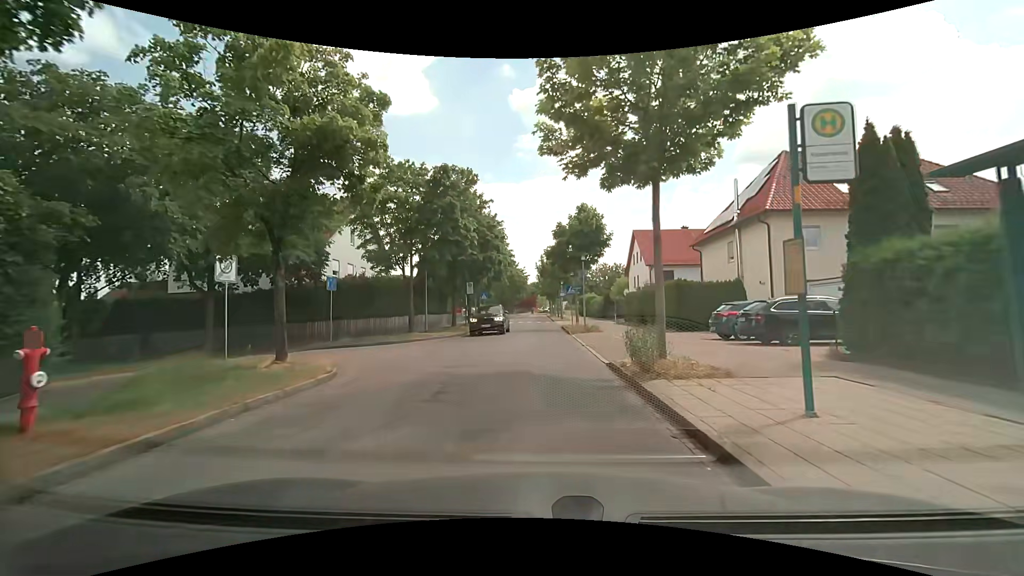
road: residential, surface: asphalt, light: Day
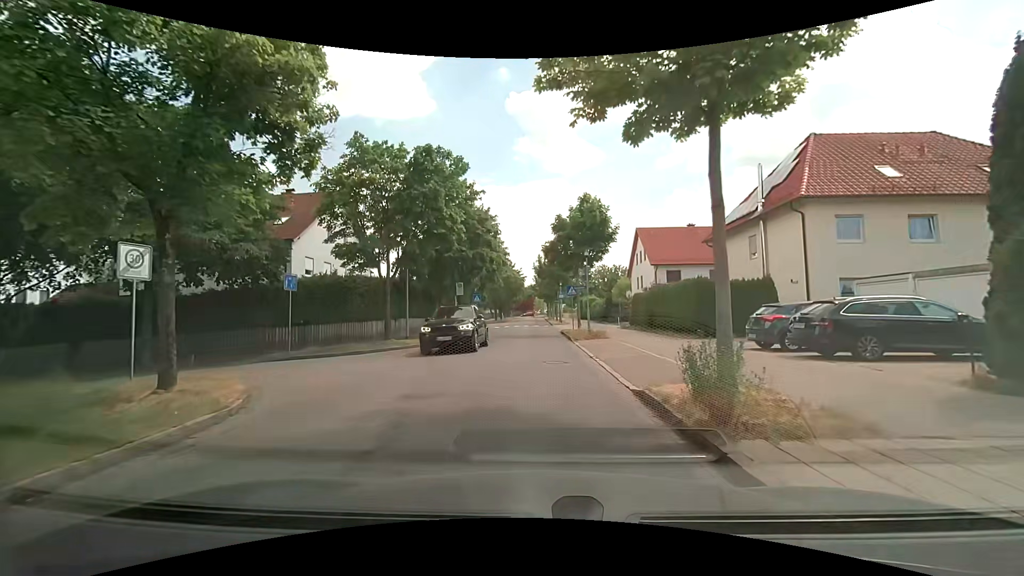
(0.0, +3.7) m; +1°
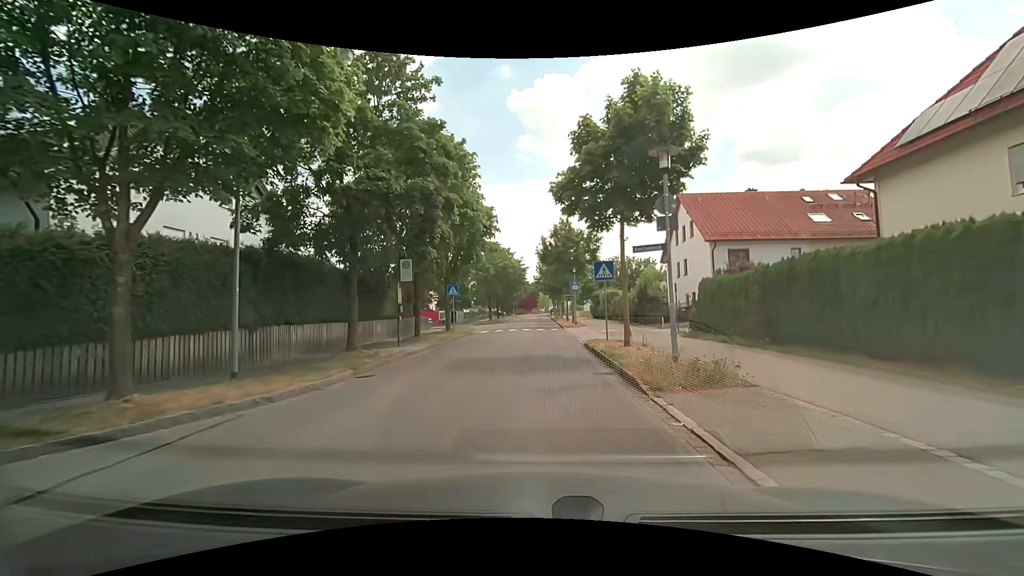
(-0.3, +15.2) m; -2°
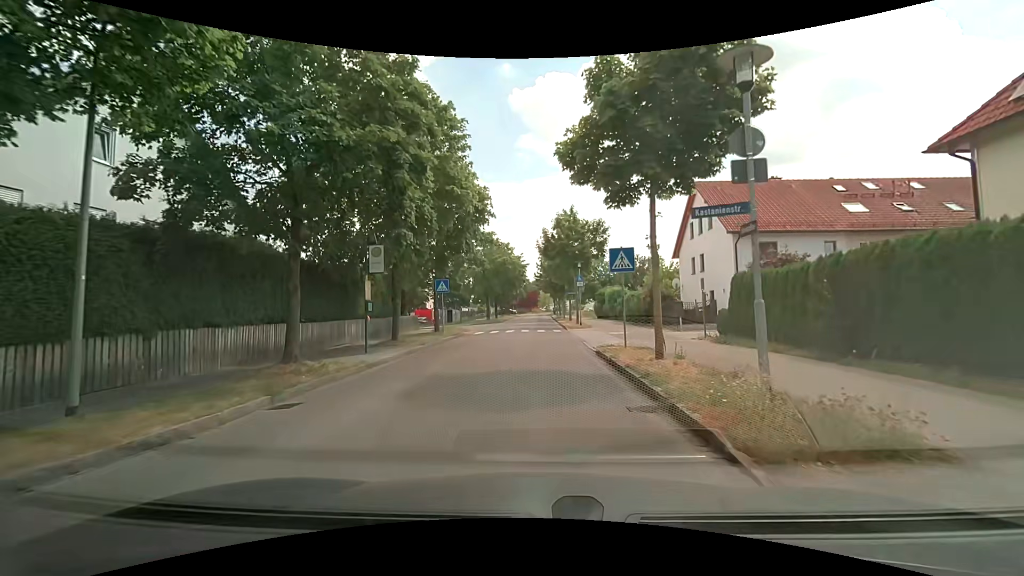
(0.0, +3.9) m; 0°
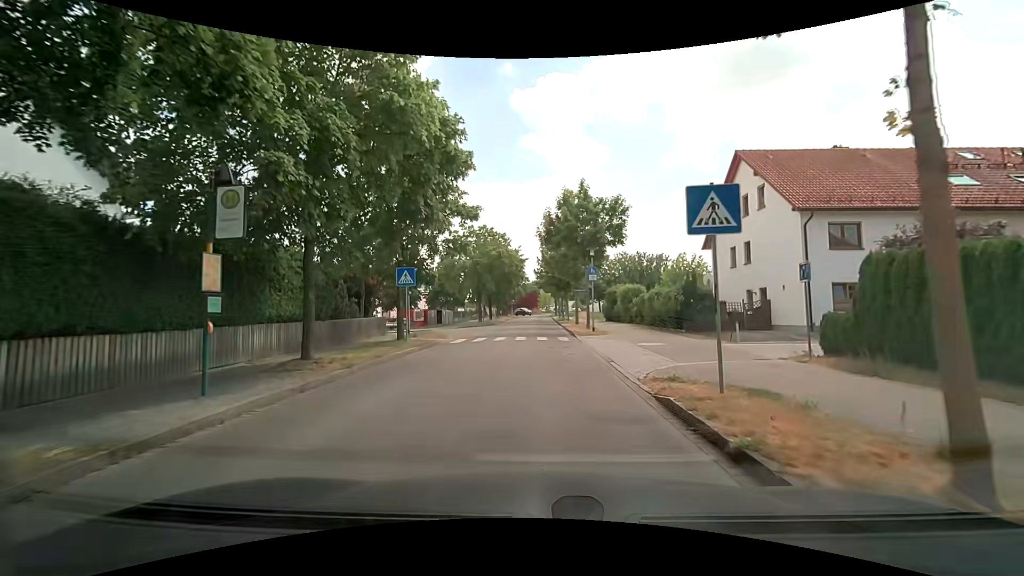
(0.0, +7.9) m; 0°
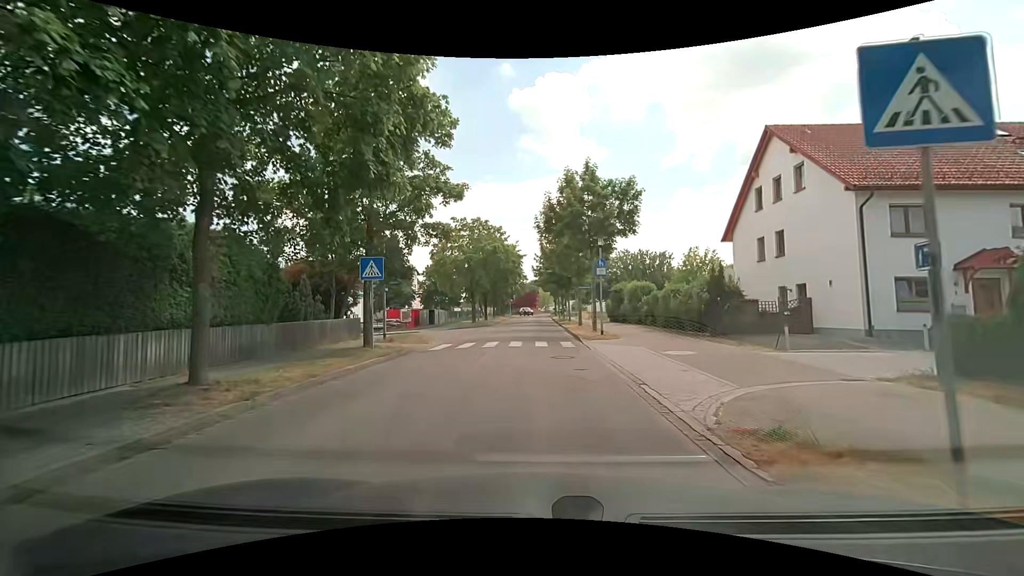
(0.0, +4.1) m; 0°
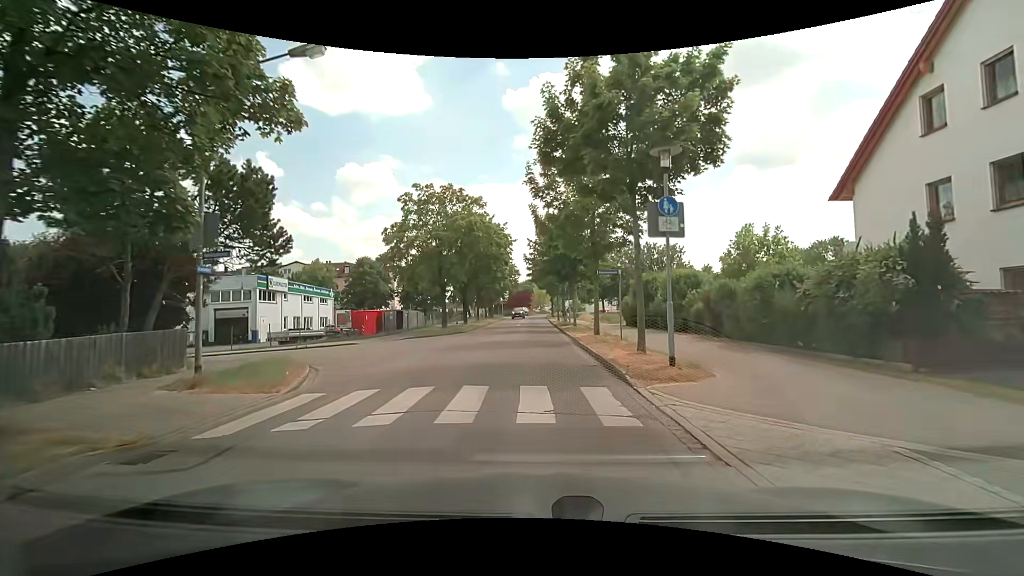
(+0.1, +12.4) m; 0°
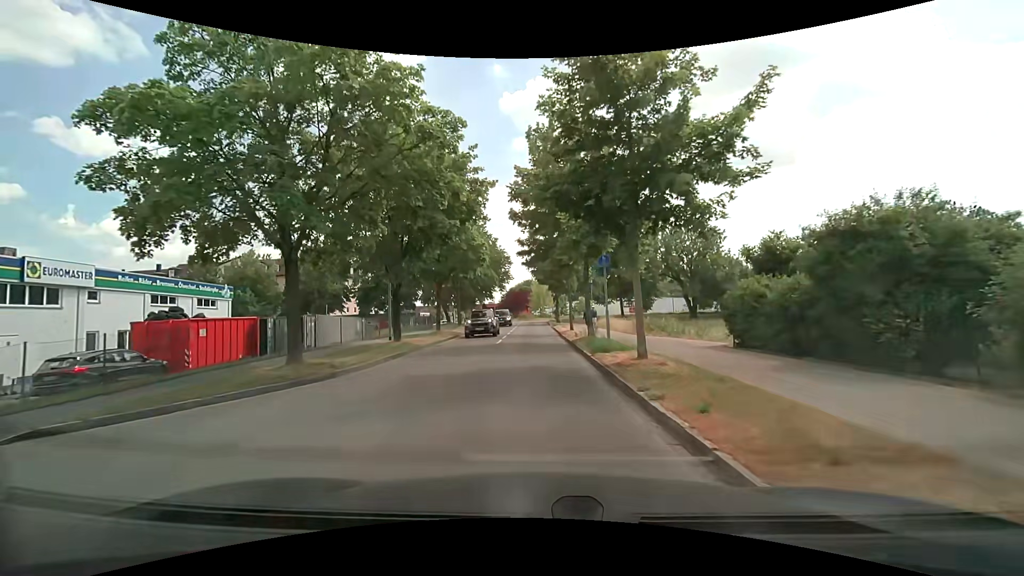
(0.0, +21.4) m; 0°
(0, +10) (0, +20) (0, +30) (-1, +40) (-1, +50) (-1, +60) (0, +70) (+5, +78) (+13, +84) (+20, +92) m
